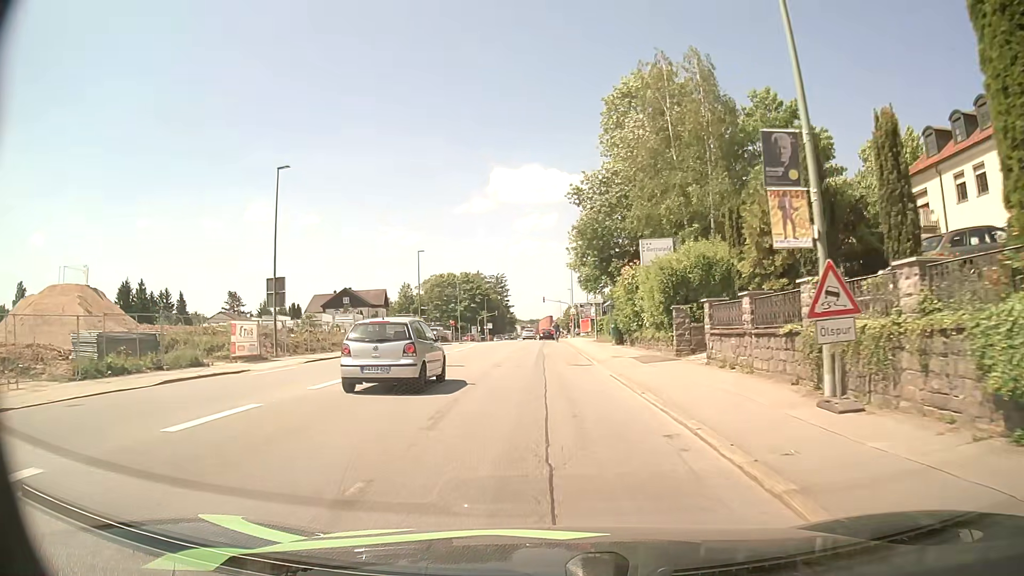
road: tertiary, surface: asphalt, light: Day
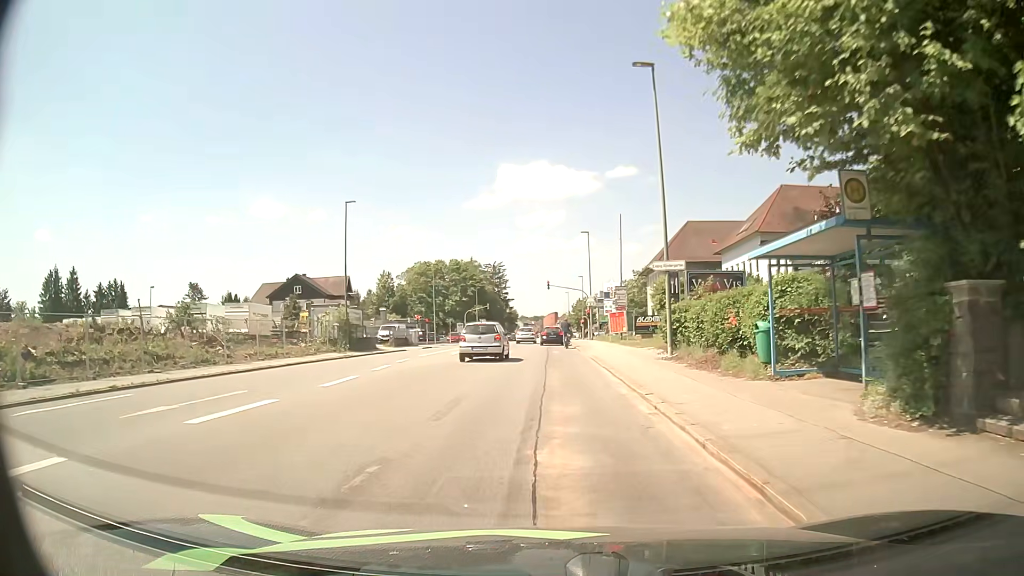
(0.0, +29.3) m; 0°
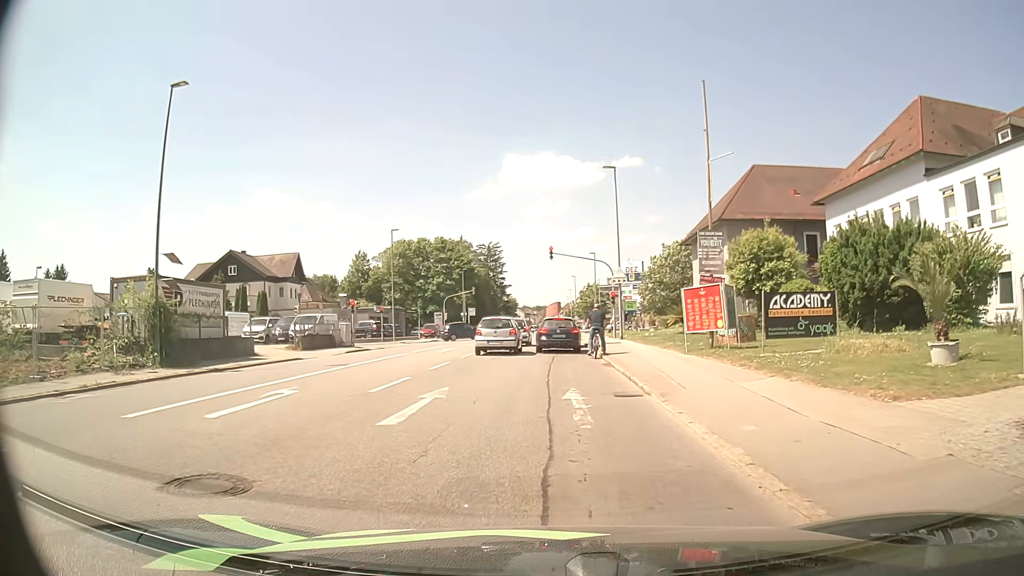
(0.0, +23.7) m; 0°
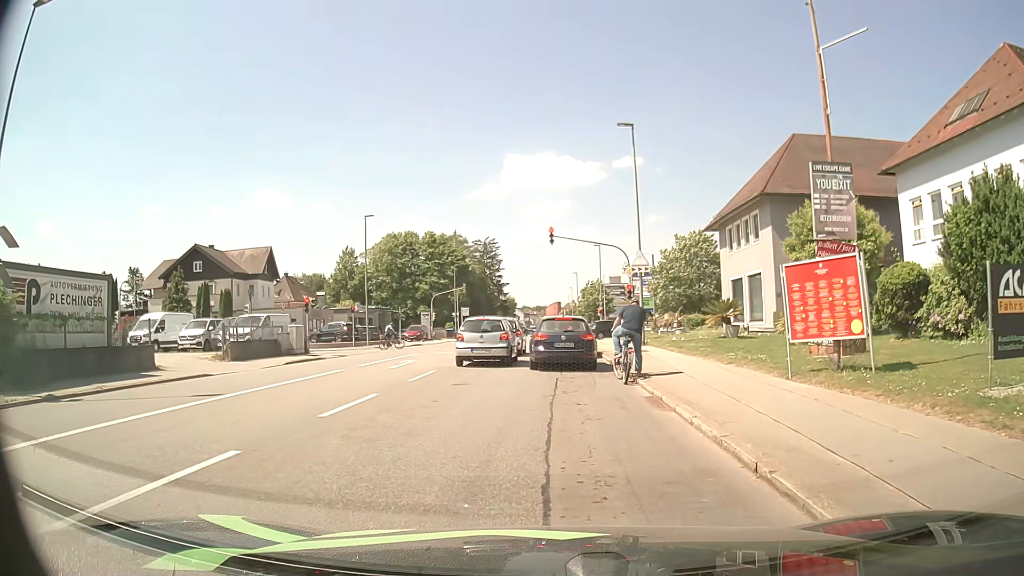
(0.0, +8.7) m; 0°
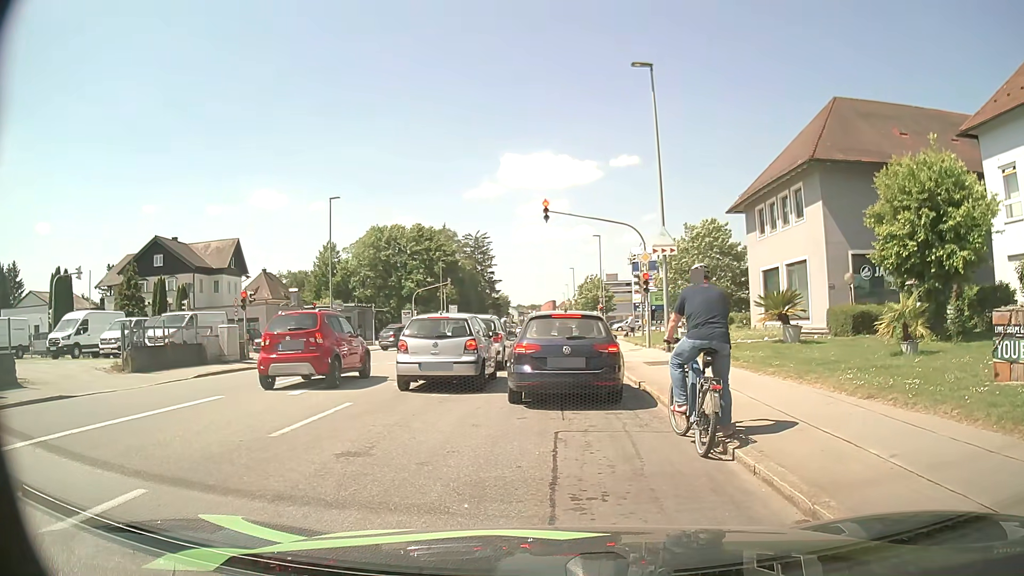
(+0.1, +7.2) m; +2°
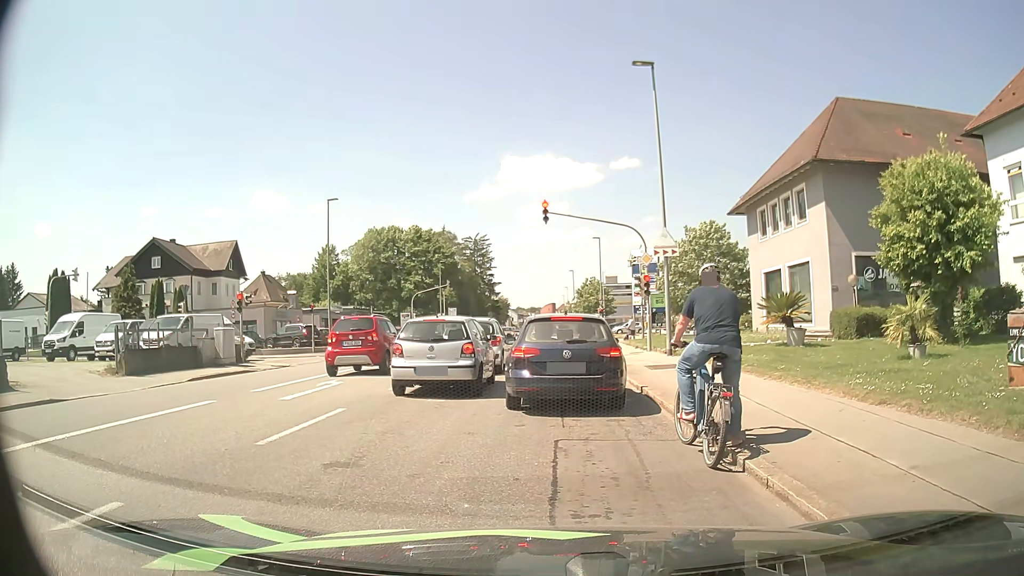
(0.0, +0.4) m; 0°
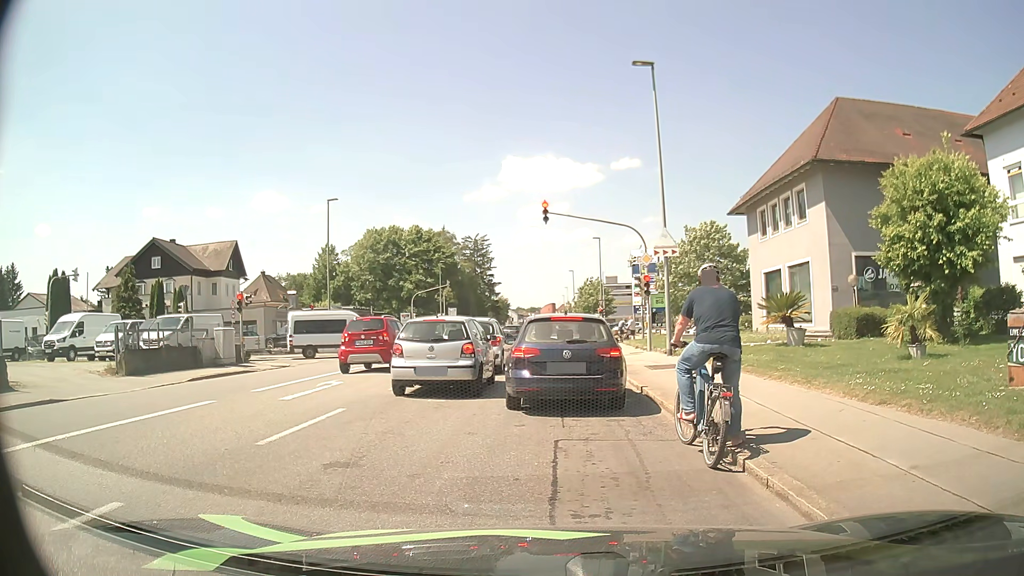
(0.0, 0.0) m; 0°
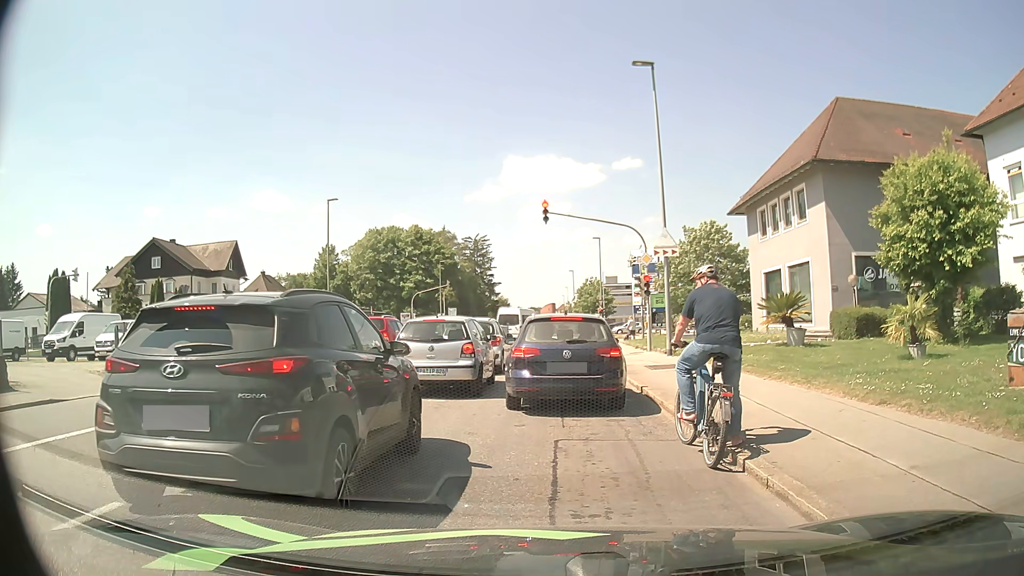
(0.0, 0.0) m; 0°
(0, +10) (0, +20) (-1, +30) (-1, +40) (-1, +50) (-1, +60) (-2, +70) (-2, +80) (-2, +90) (-3, +100) m
